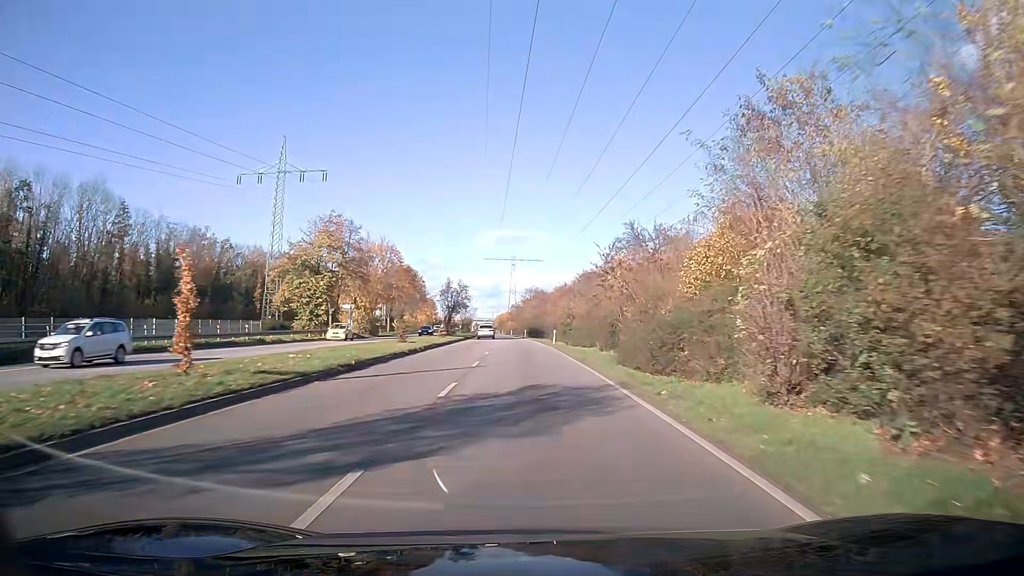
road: primary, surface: asphalt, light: Day
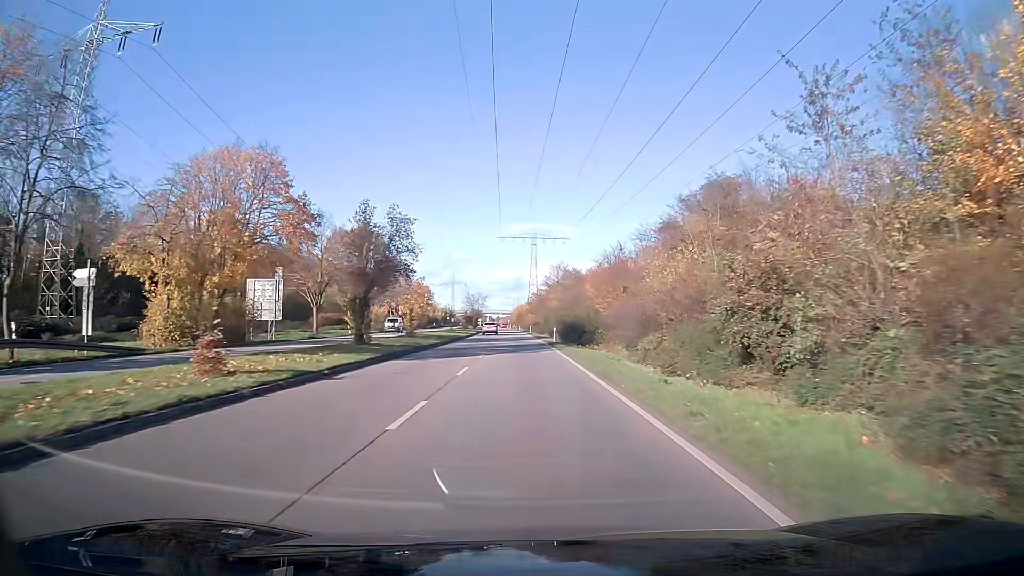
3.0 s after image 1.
(-0.8, +48.8) m; -2°
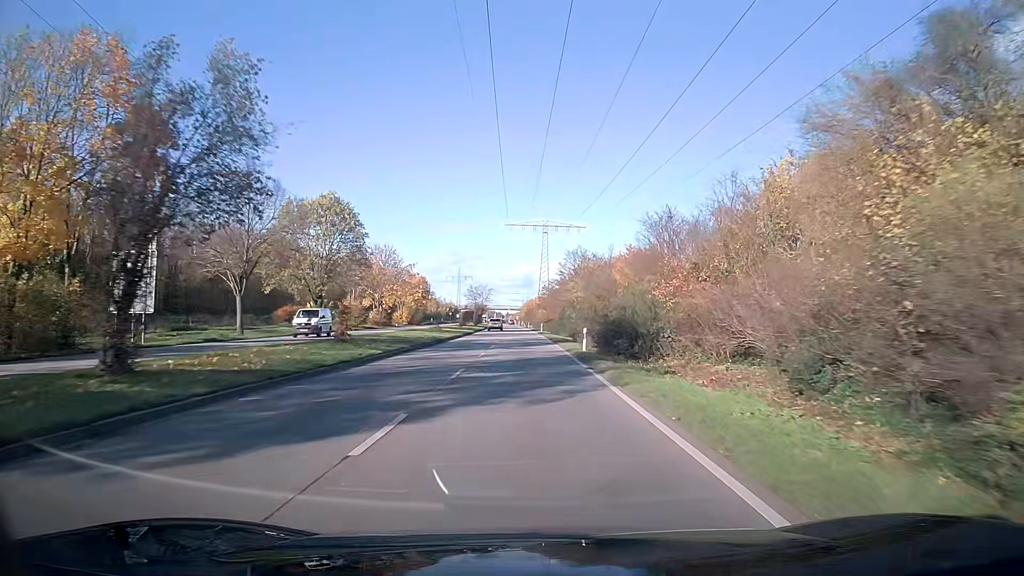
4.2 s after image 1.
(-0.1, +19.8) m; -1°
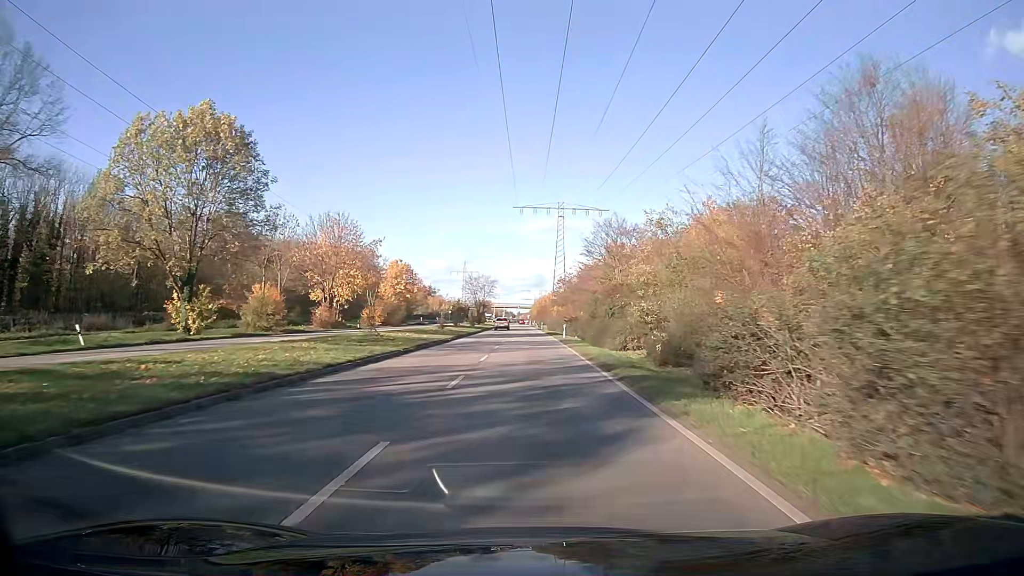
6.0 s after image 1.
(-0.3, +29.3) m; -1°
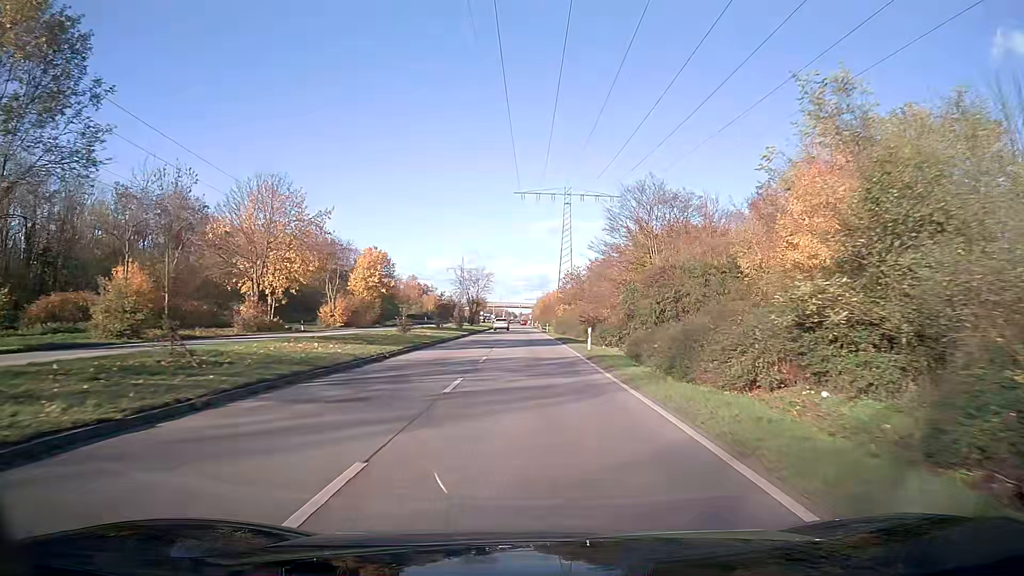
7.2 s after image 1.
(0.0, +19.1) m; 0°
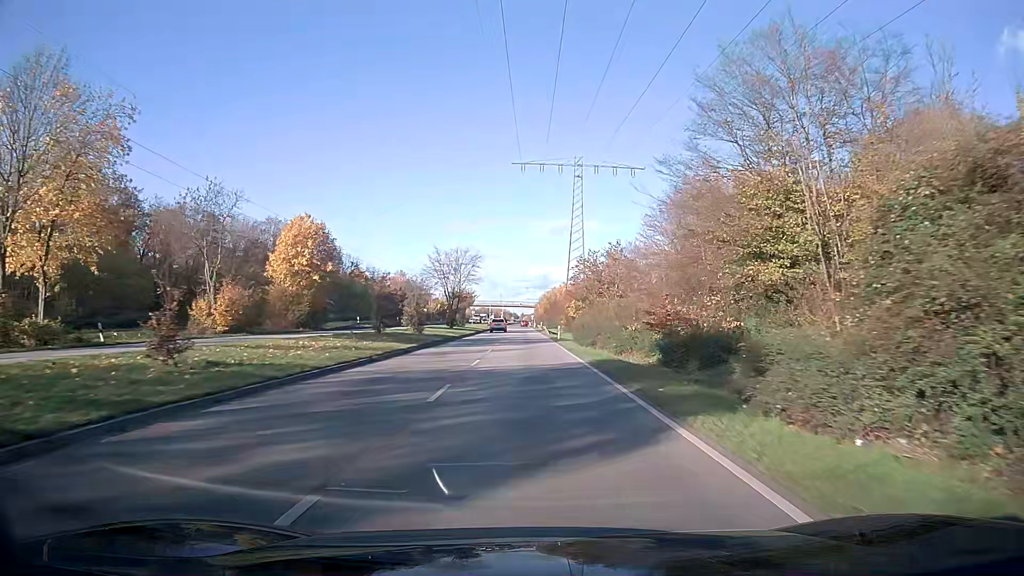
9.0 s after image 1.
(0.0, +28.1) m; 0°
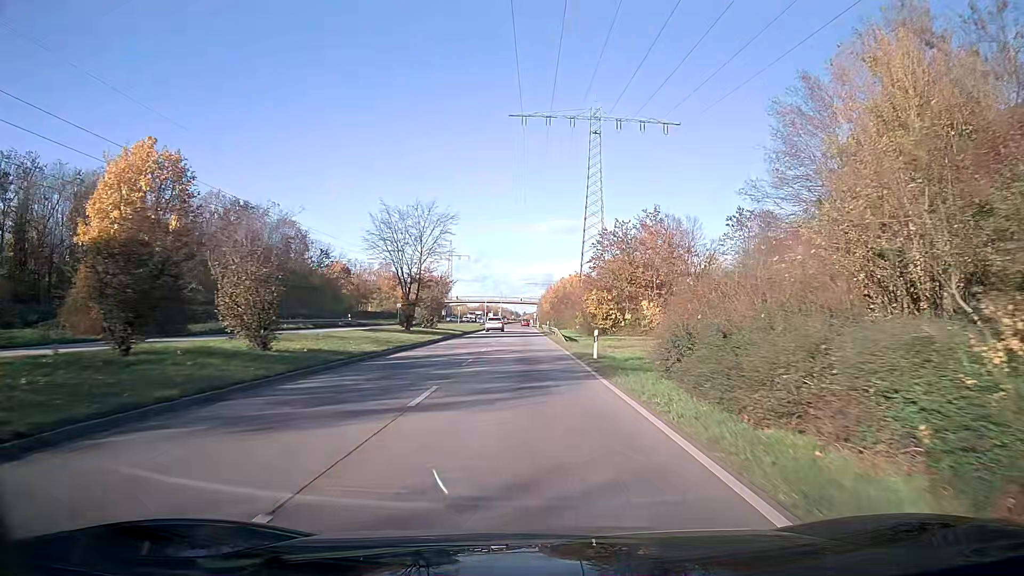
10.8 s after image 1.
(0.0, +27.4) m; 0°
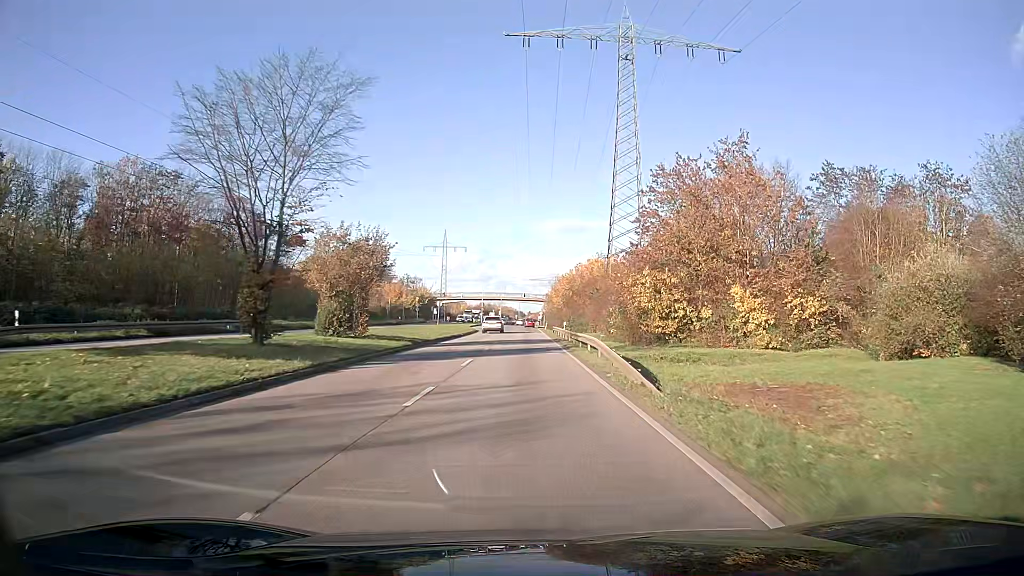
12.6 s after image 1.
(-0.1, +26.8) m; 0°
